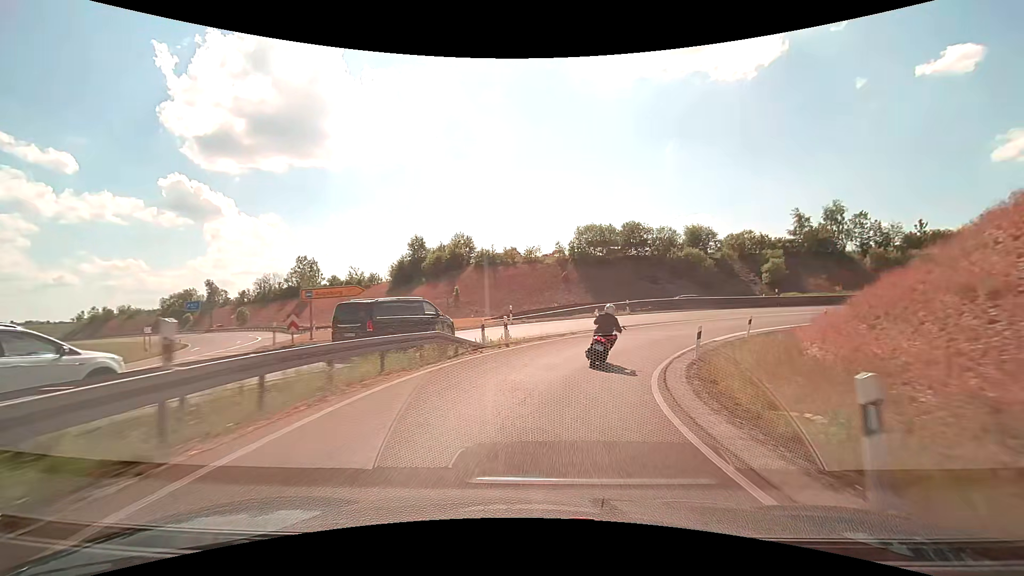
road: trunk_link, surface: asphalt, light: Day
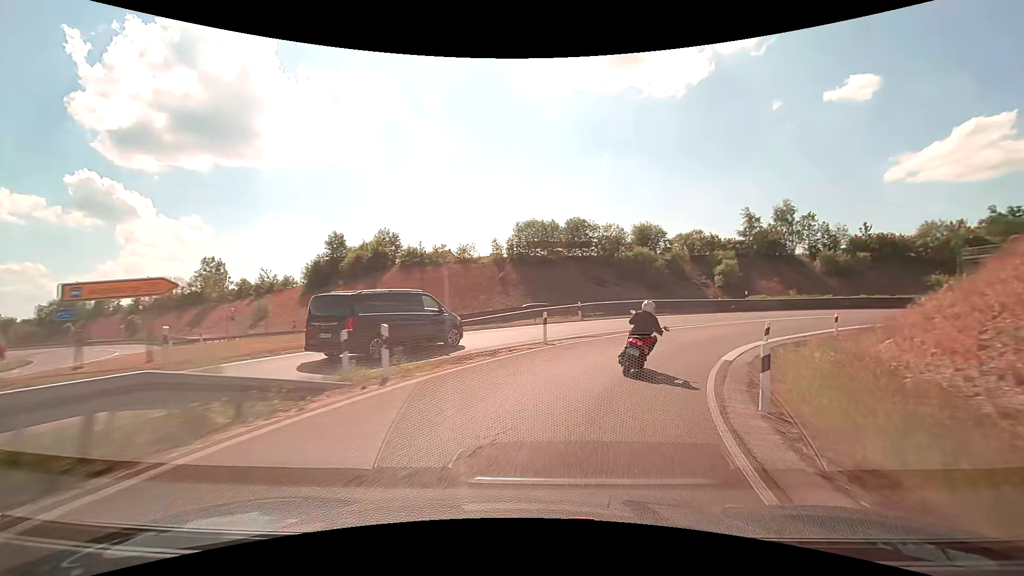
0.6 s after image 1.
(+0.4, +8.3) m; +6°
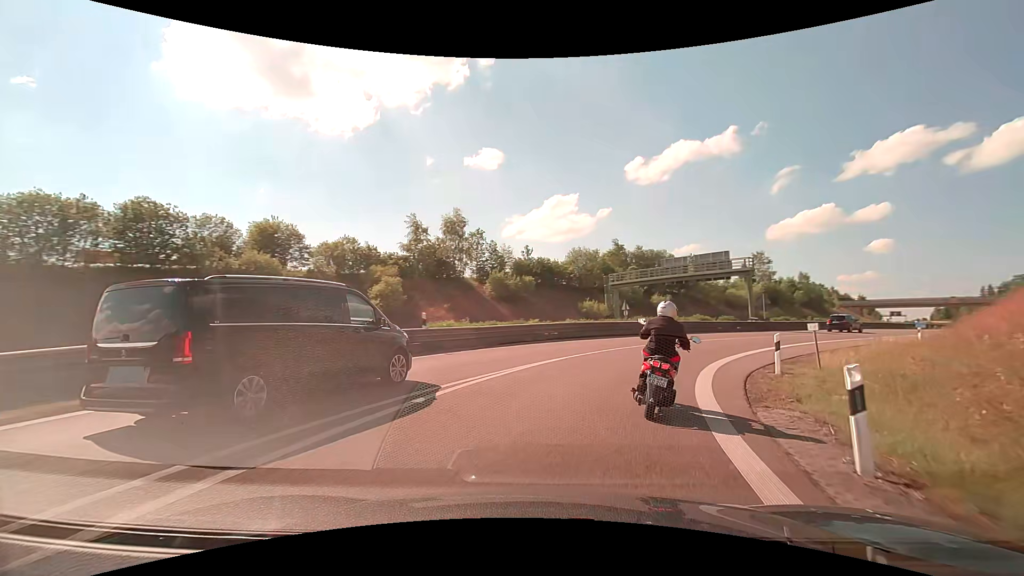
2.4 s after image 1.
(+6.3, +20.3) m; +37°
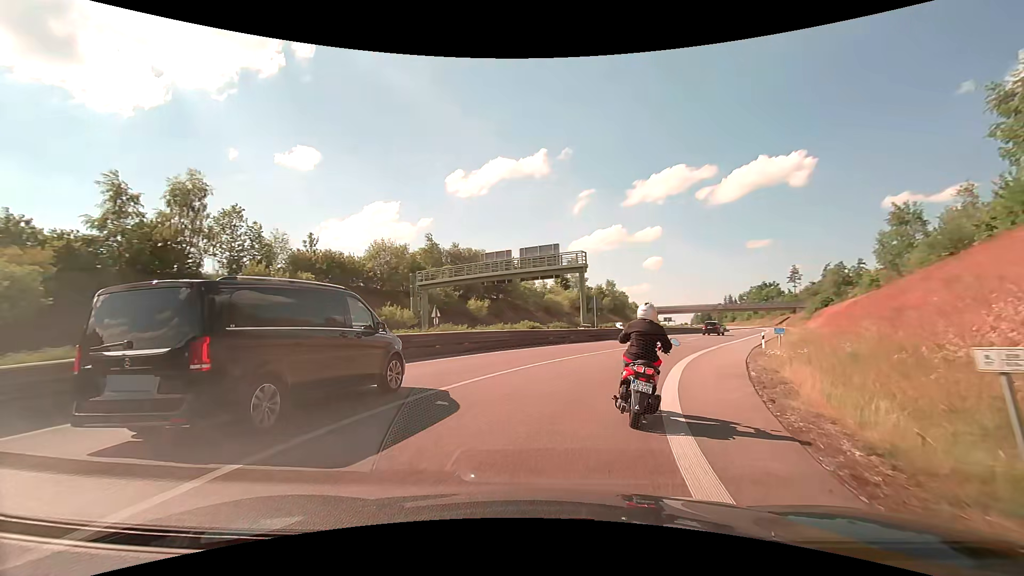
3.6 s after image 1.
(+2.4, +12.3) m; +21°
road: trunk
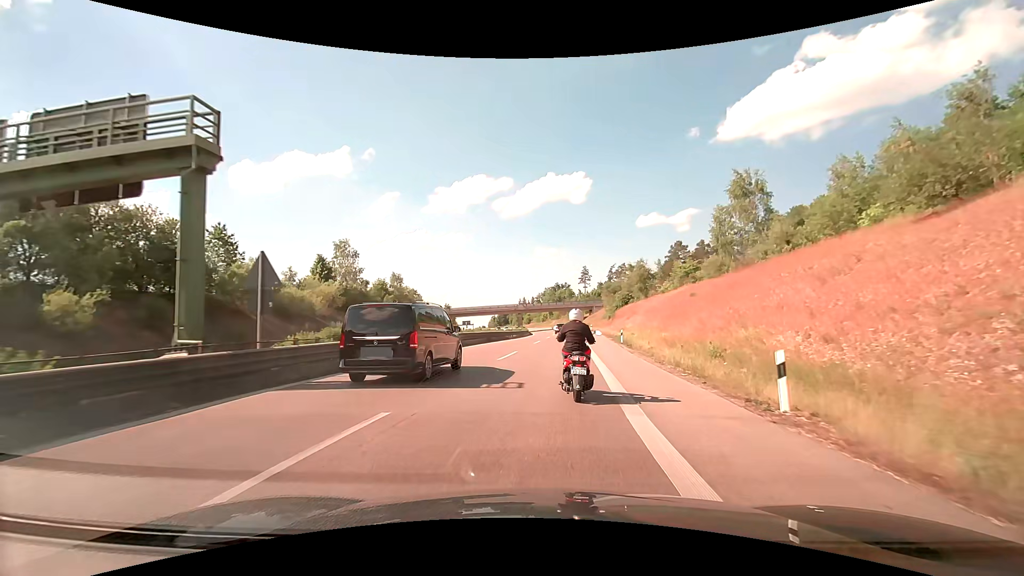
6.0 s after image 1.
(+6.4, +25.3) m; +23°
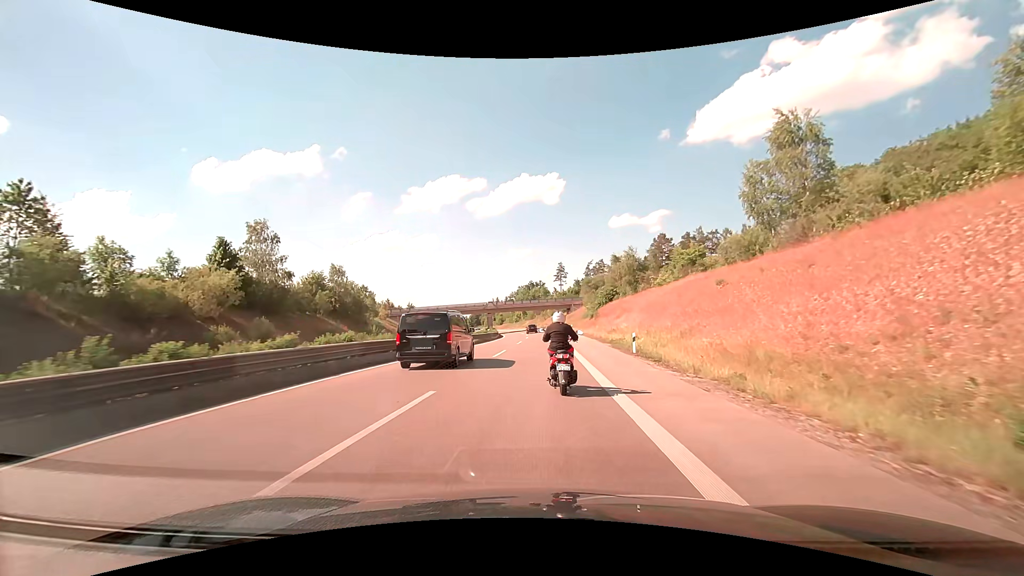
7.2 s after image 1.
(+0.6, +15.4) m; +3°
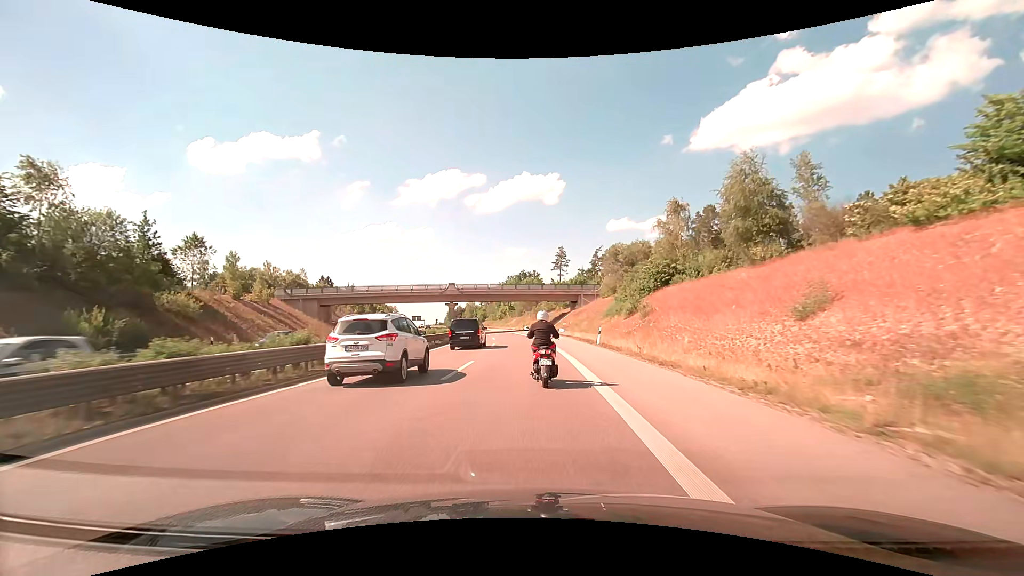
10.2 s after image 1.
(+0.9, +45.7) m; +1°
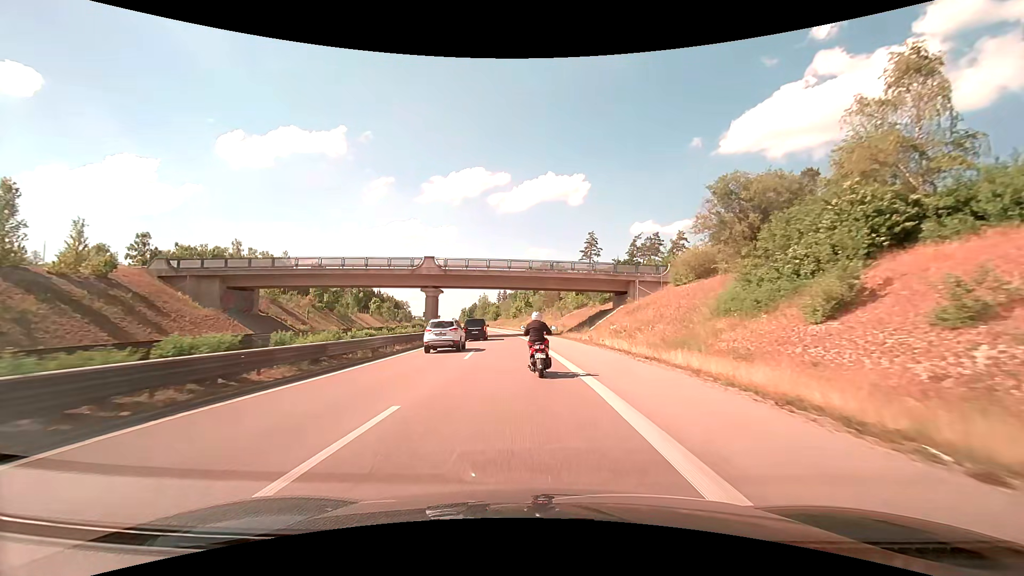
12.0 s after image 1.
(-0.3, +28.7) m; -2°
(0, +10) (-1, +20) (-1, +30) (-2, +40) (-3, +50) (-4, +60) (-6, +70) (-8, +80) (-9, +89) (-11, +99) m
